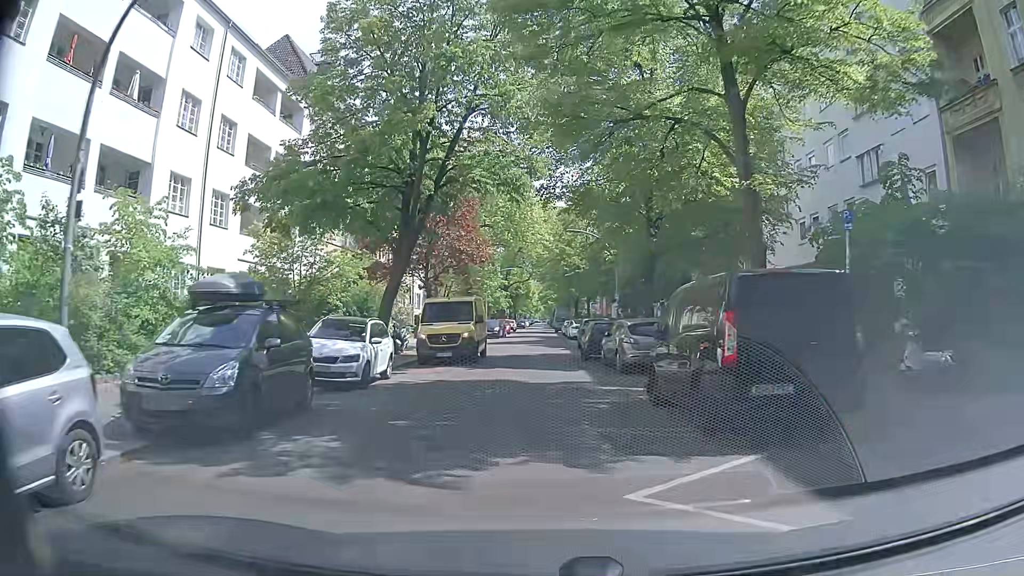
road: residential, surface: asphalt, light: Day
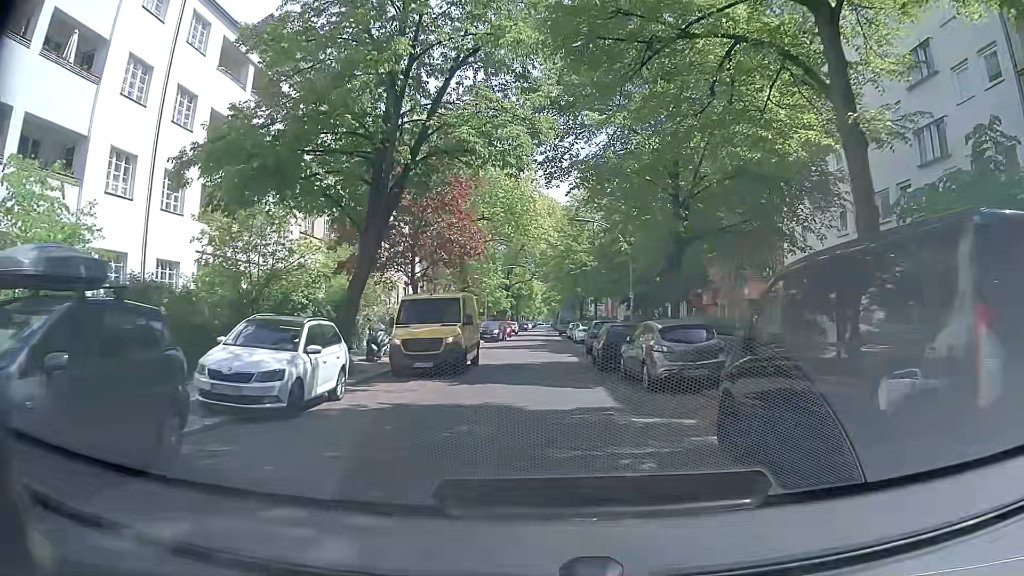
(-0.1, +4.5) m; -2°
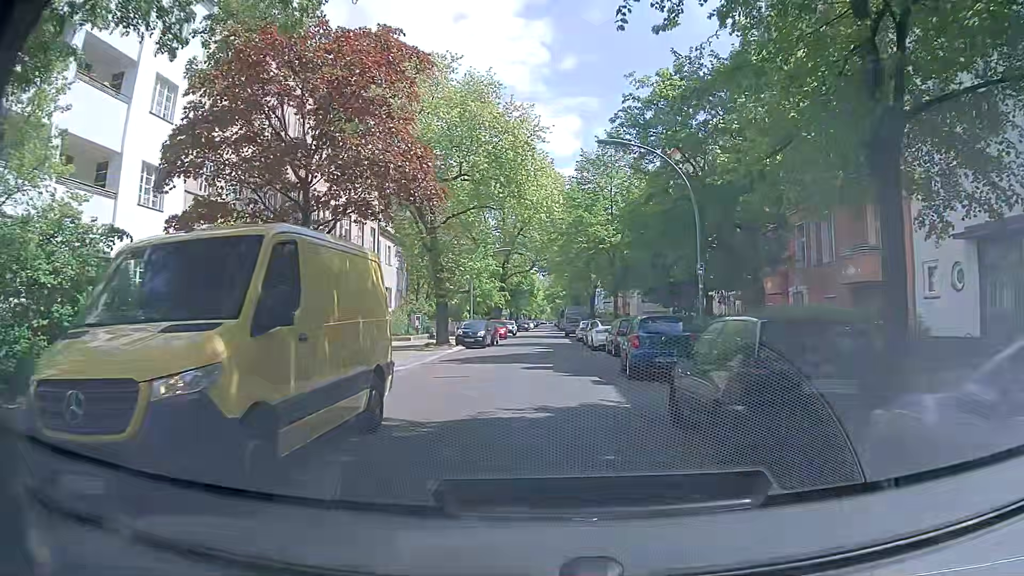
(-0.1, +13.4) m; 0°
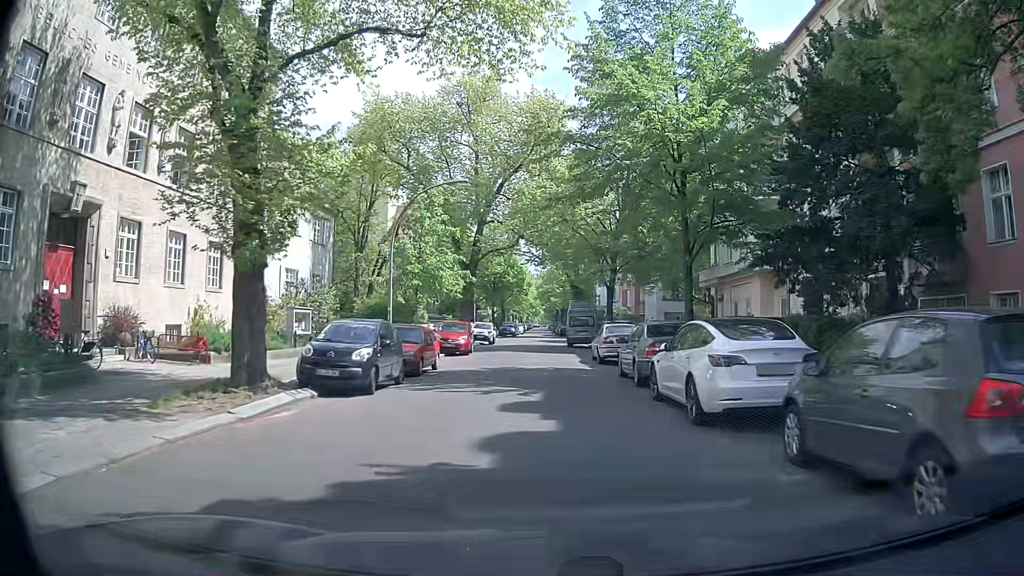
(+0.5, +22.5) m; +2°
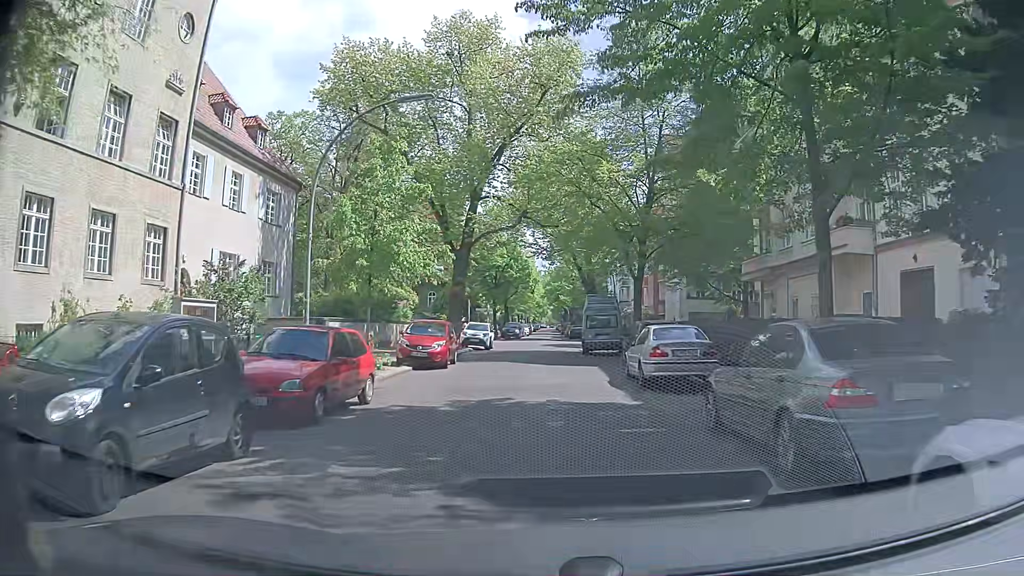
(-0.1, +9.0) m; -1°
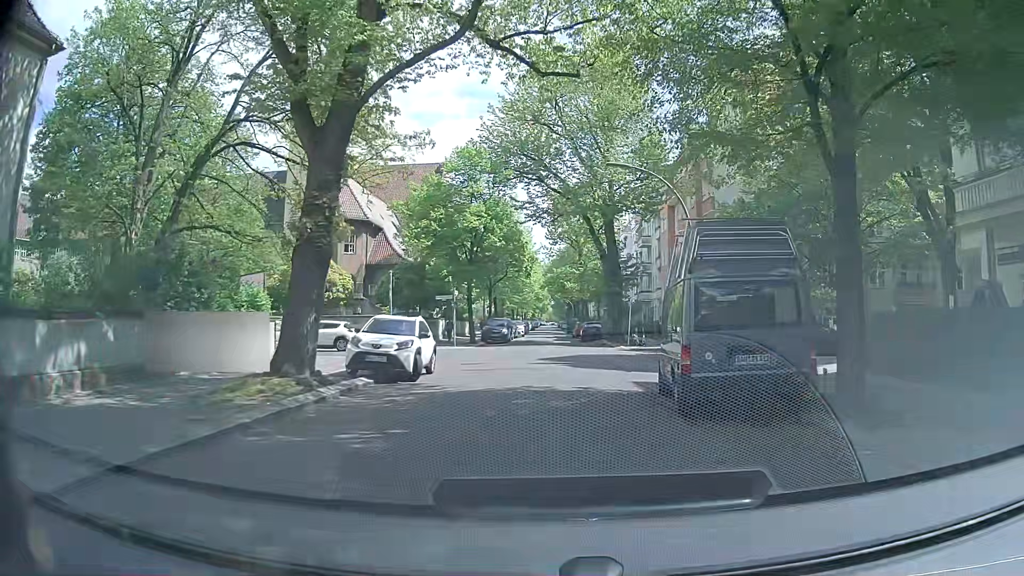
(-0.1, +22.7) m; 0°
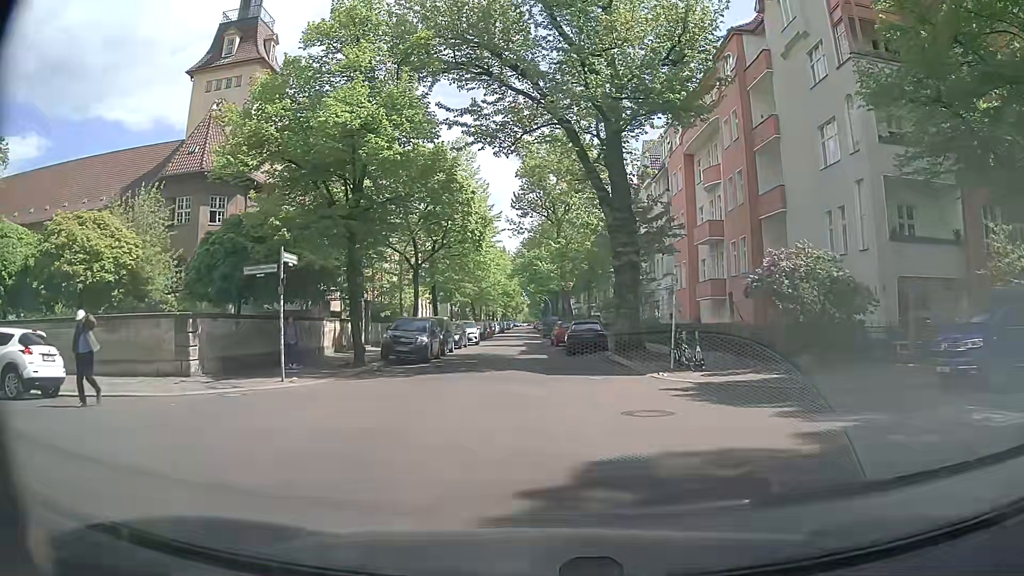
(+0.6, +21.5) m; +2°
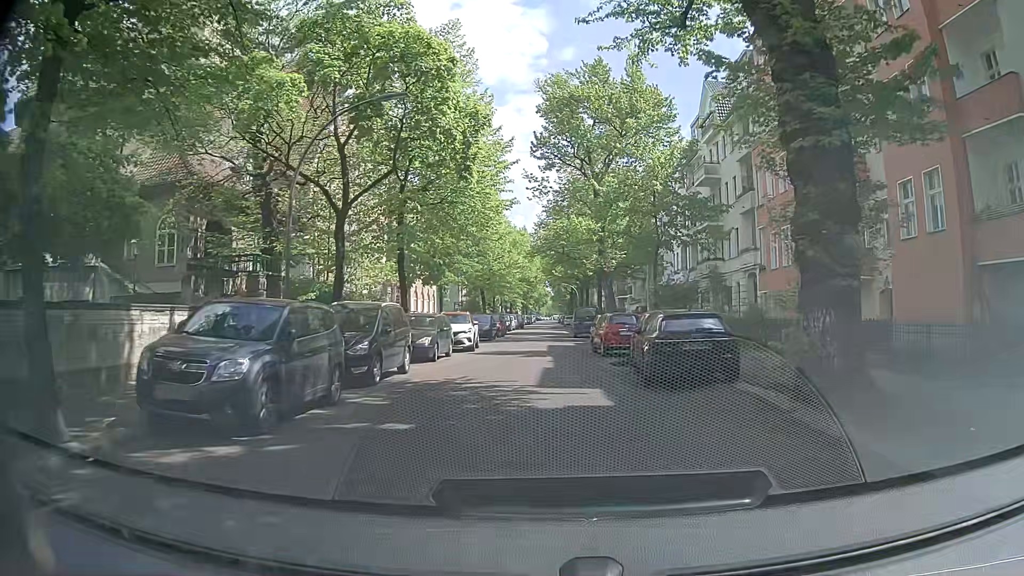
(-0.6, +16.9) m; -3°
